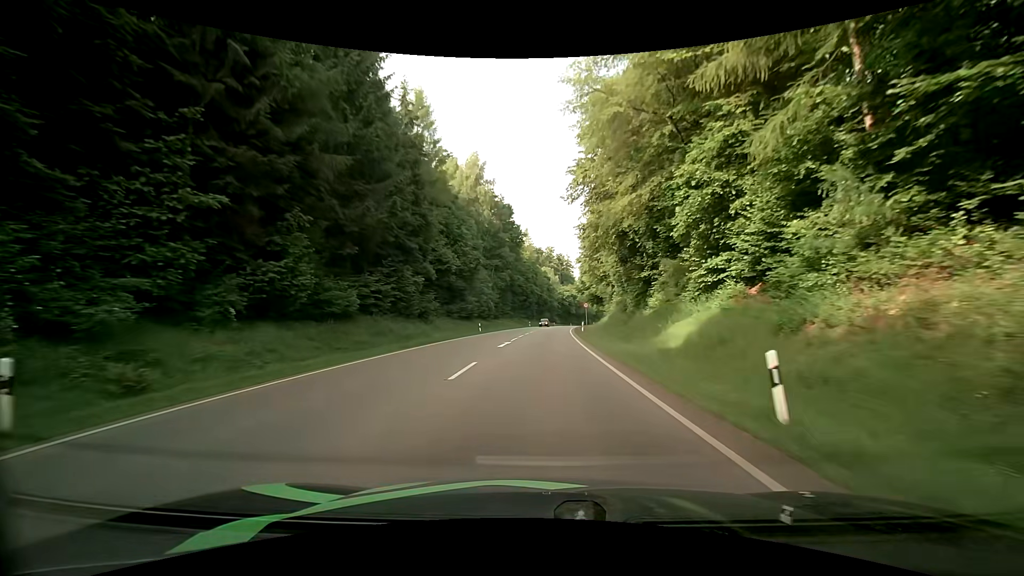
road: secondary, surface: asphalt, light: Day
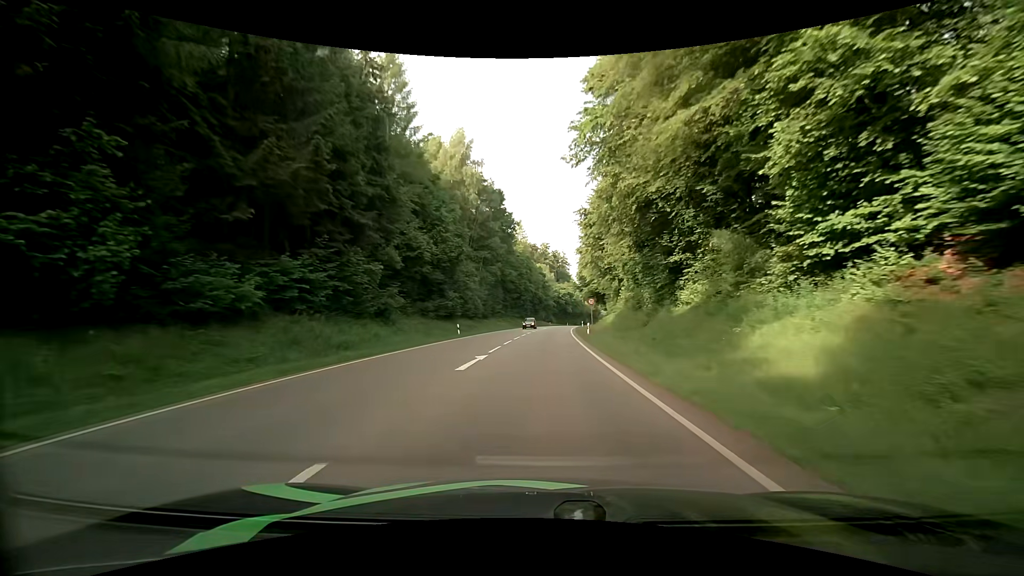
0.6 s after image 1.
(0.0, +10.4) m; +1°
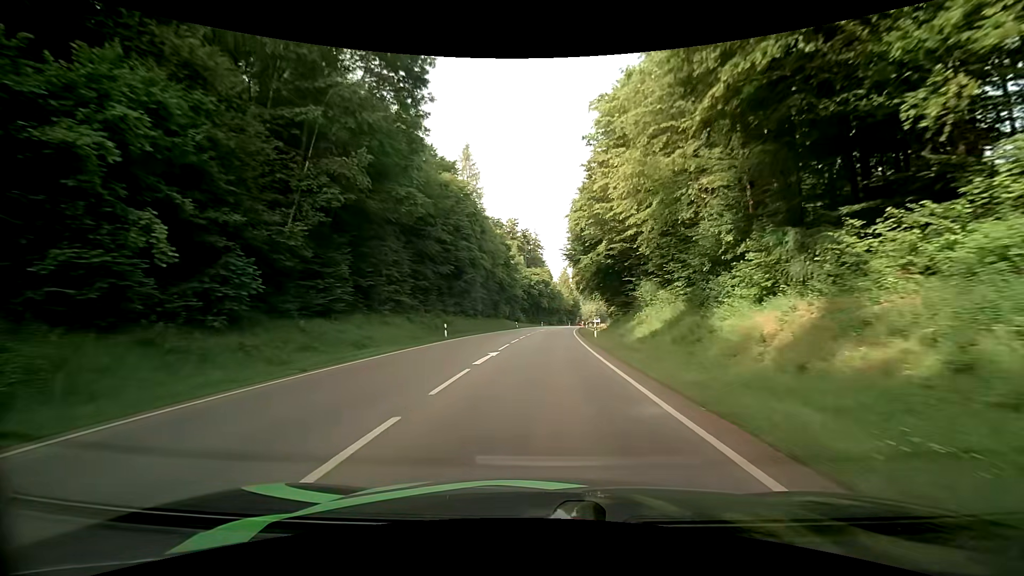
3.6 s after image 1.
(+1.2, +52.7) m; +3°
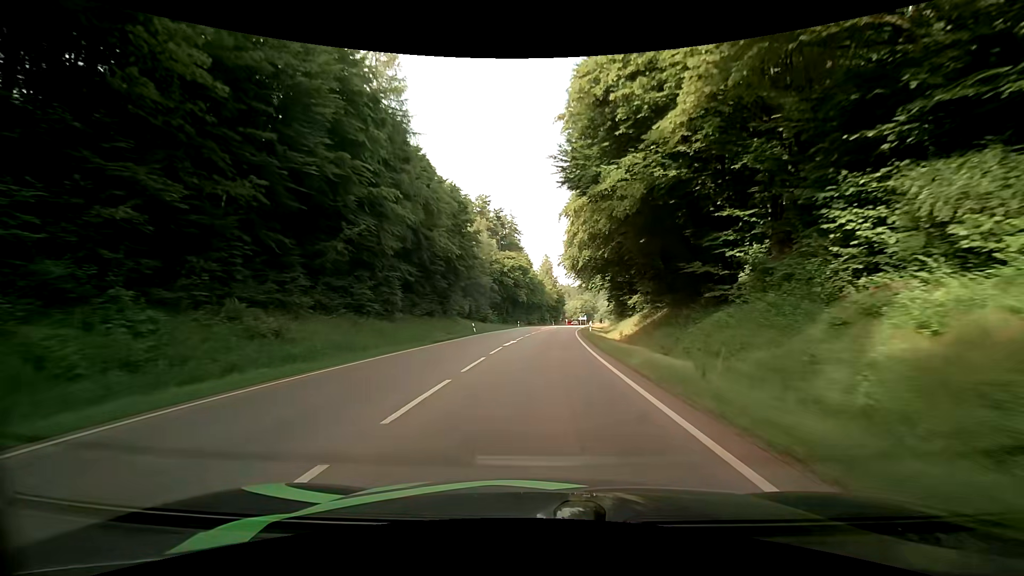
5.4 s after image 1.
(+1.0, +32.1) m; +3°
(0, +10) (0, +20) (0, +30) (+1, +40) (+1, +50) (+2, +60) (+3, +70) (+4, +80) (+4, +90) (+5, +100) m
